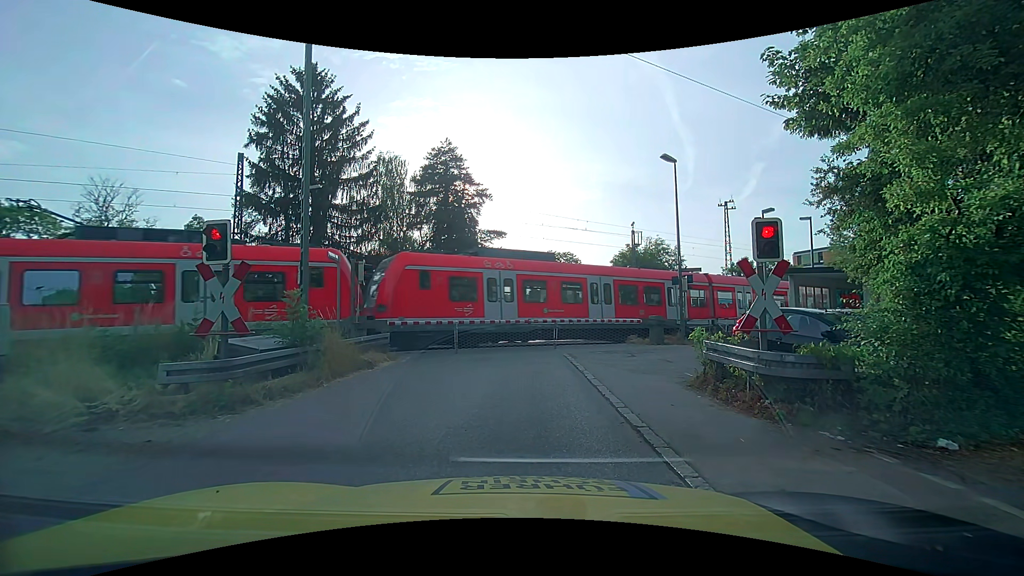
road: unclassified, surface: asphalt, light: Day
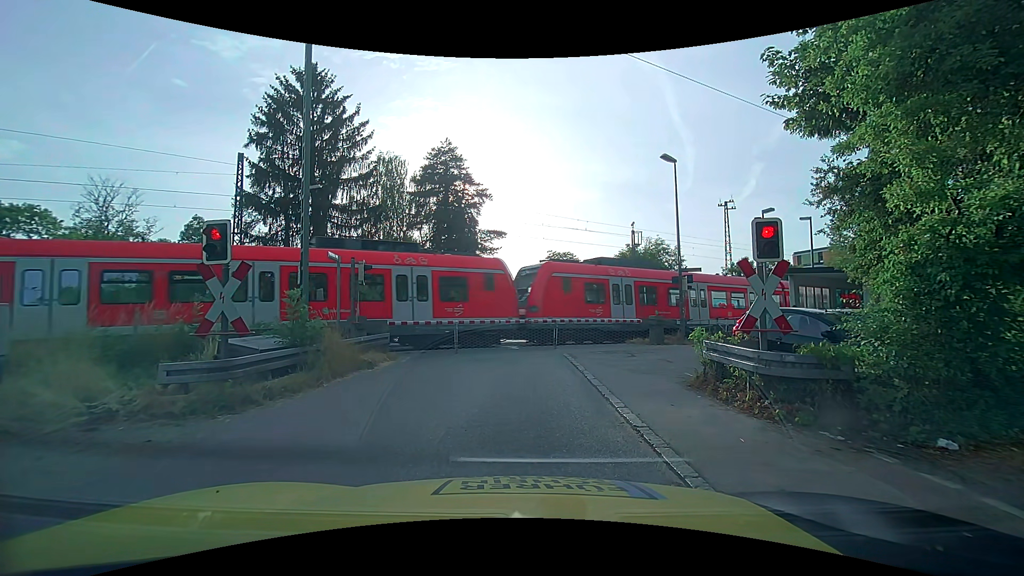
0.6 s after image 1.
(0.0, 0.0) m; 0°
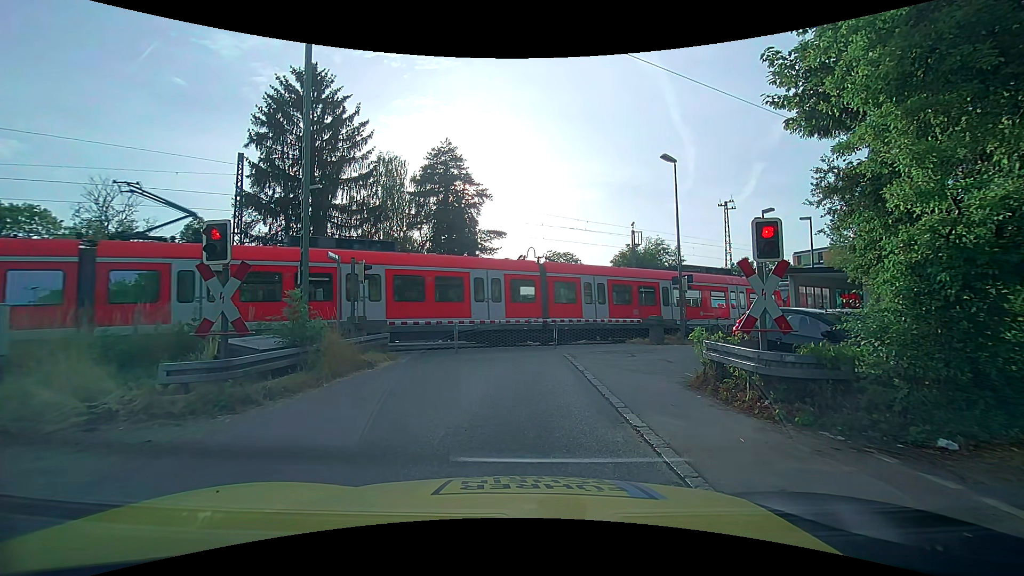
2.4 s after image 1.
(0.0, 0.0) m; 0°
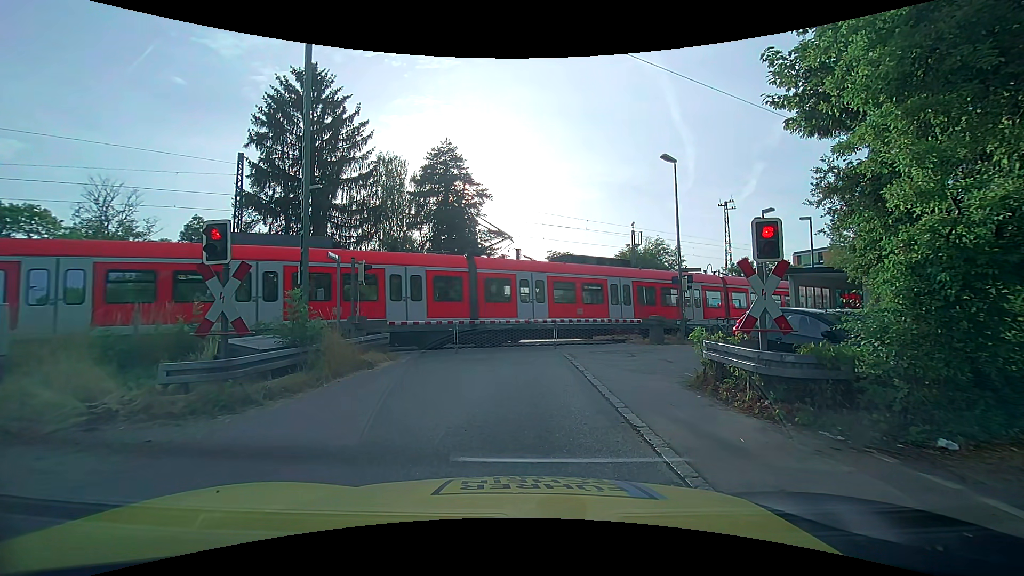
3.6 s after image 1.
(0.0, 0.0) m; 0°
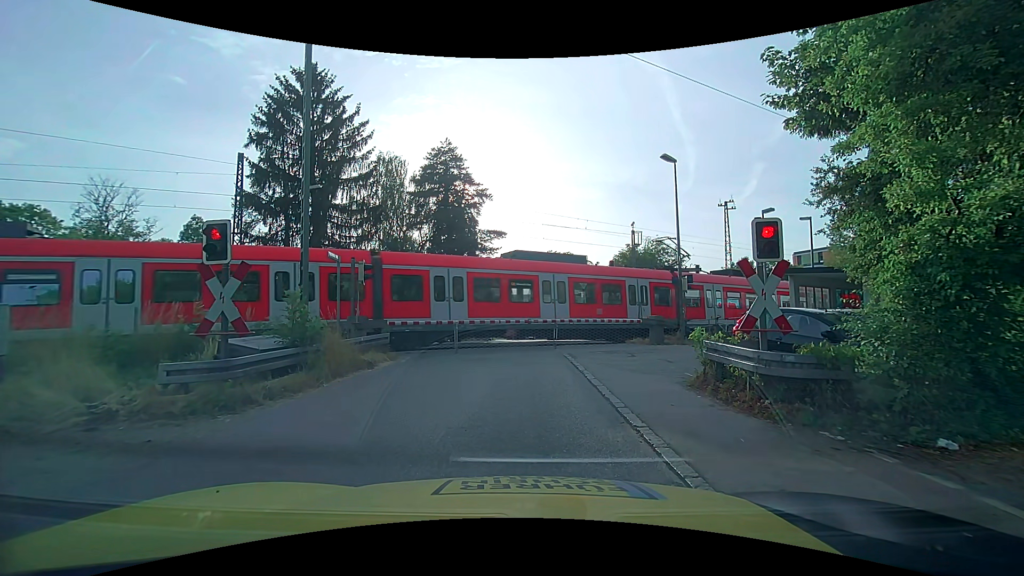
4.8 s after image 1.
(0.0, 0.0) m; 0°
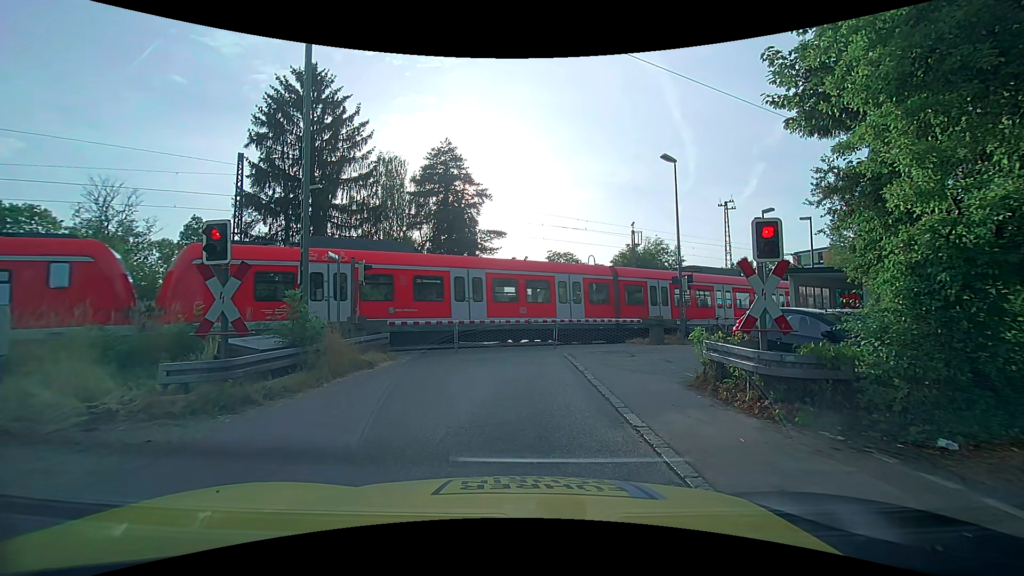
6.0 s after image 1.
(0.0, 0.0) m; 0°
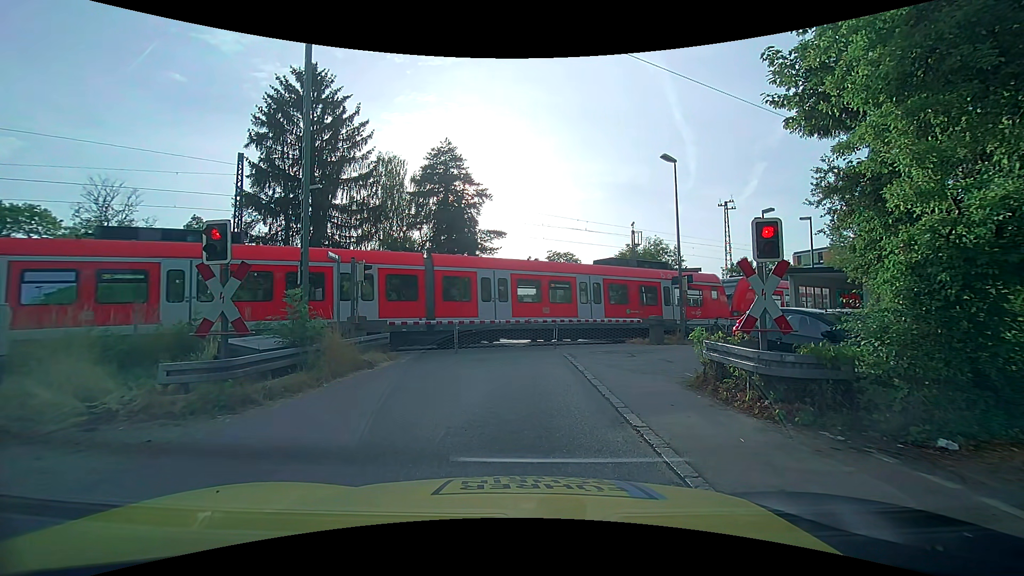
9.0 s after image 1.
(0.0, 0.0) m; 0°
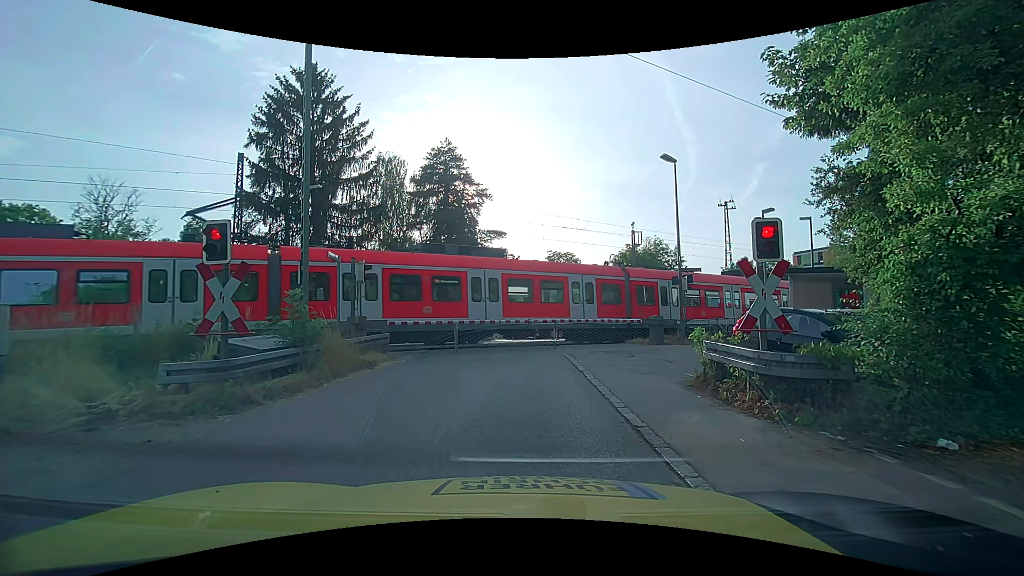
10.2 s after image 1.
(0.0, 0.0) m; 0°
